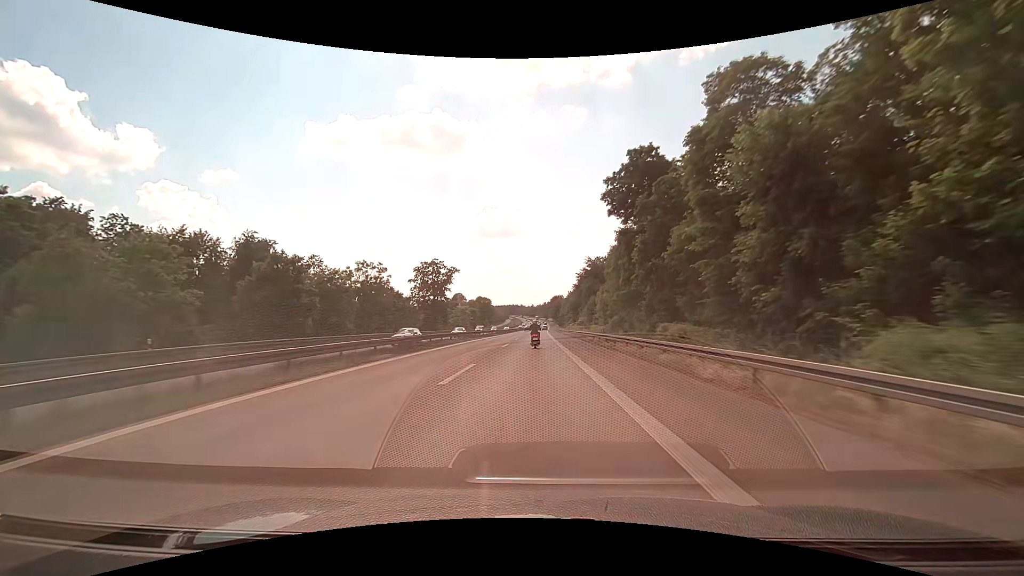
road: motorway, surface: asphalt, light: Day
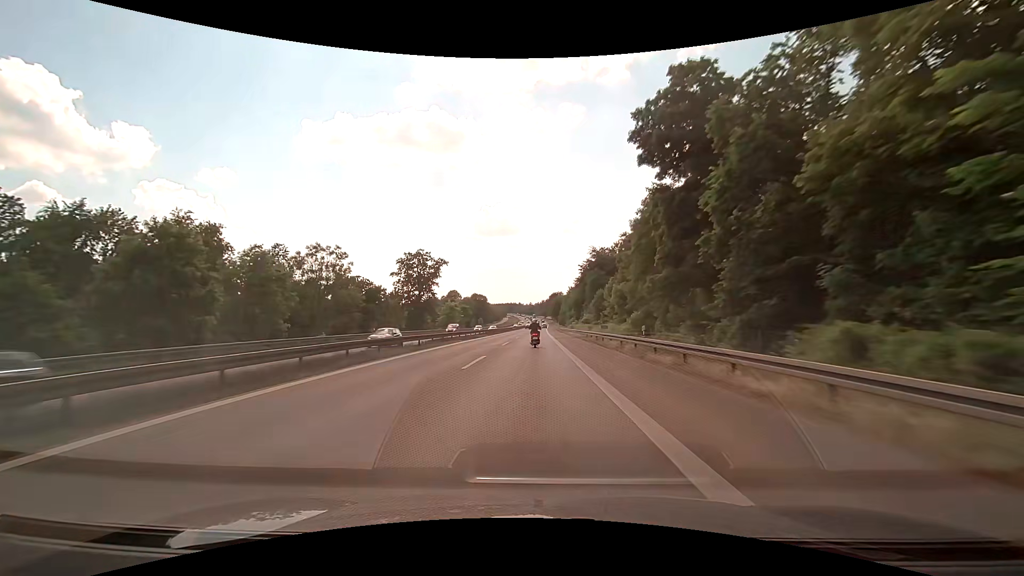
(0.0, +15.0) m; 0°
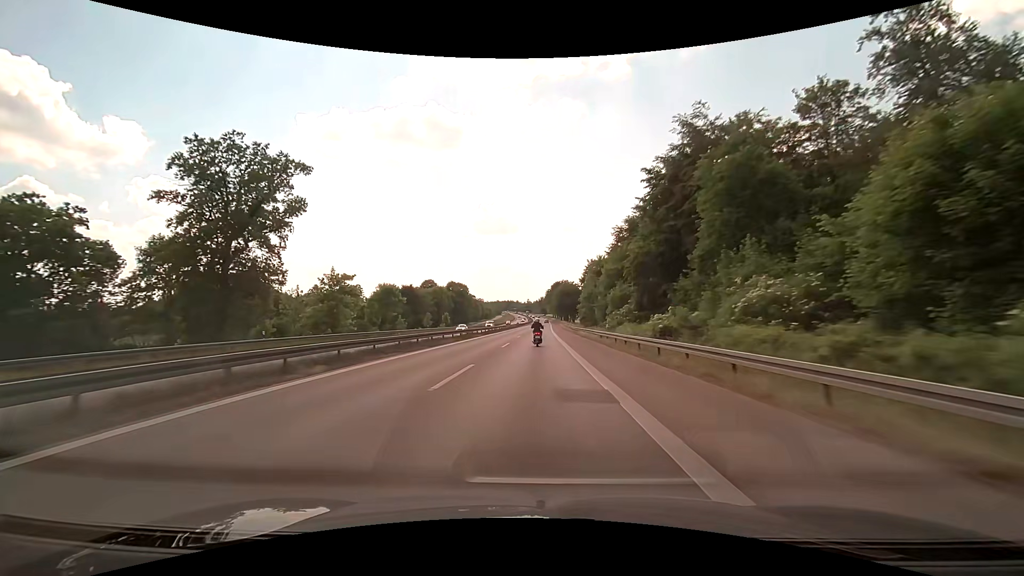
(+0.3, +75.8) m; 0°
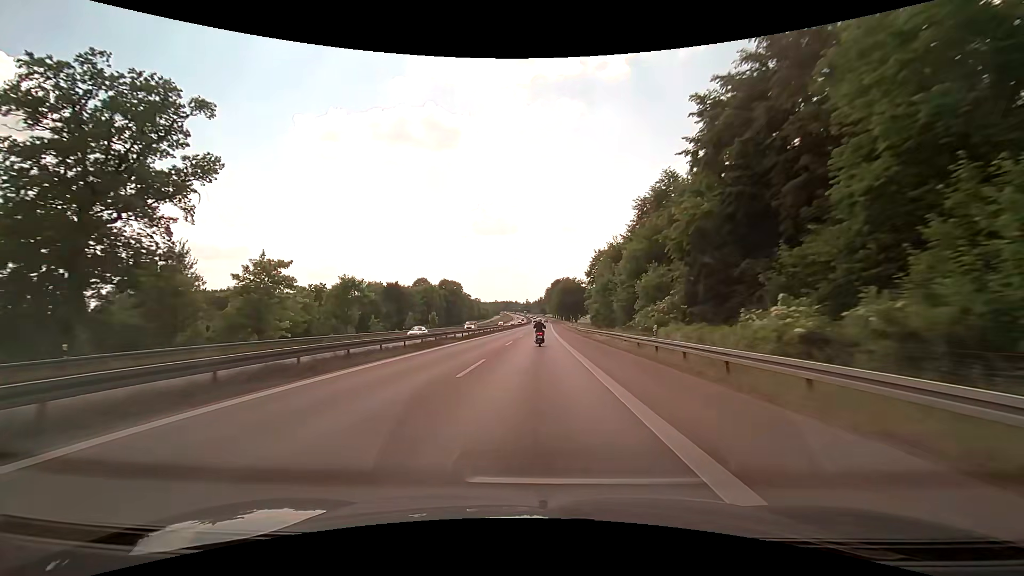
(0.0, +15.3) m; 0°
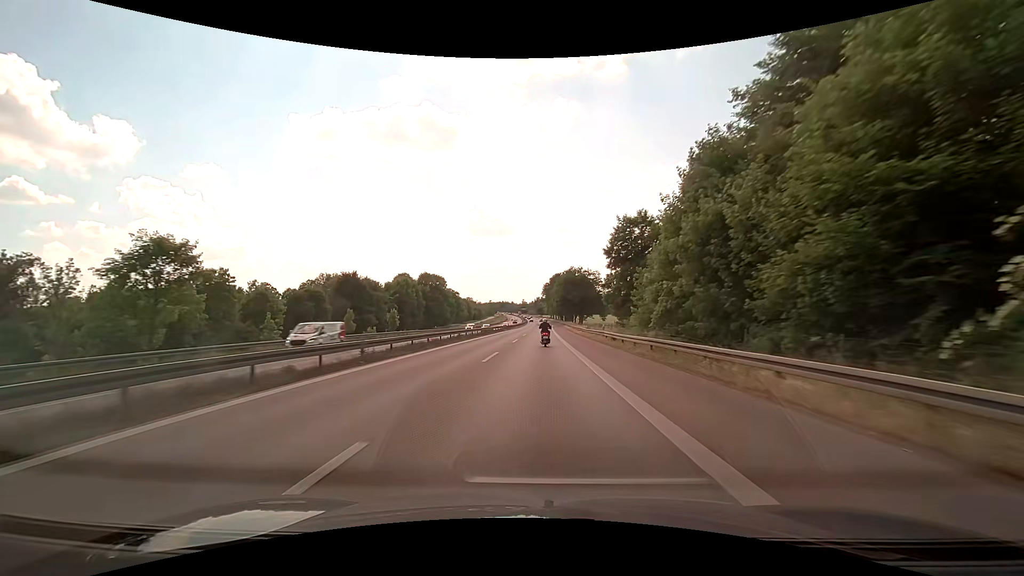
(+0.1, +30.6) m; 0°
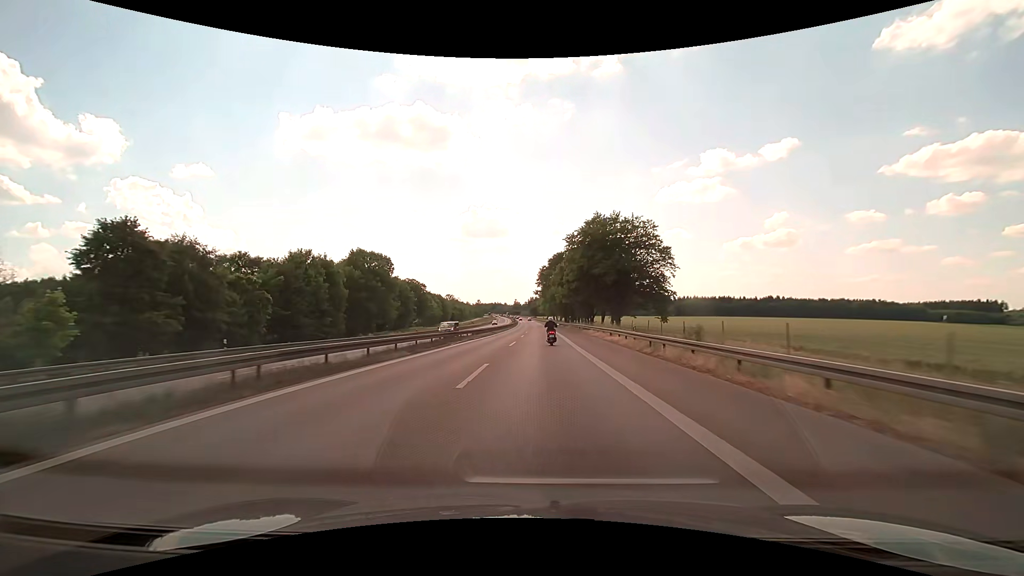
(+0.3, +61.2) m; +1°
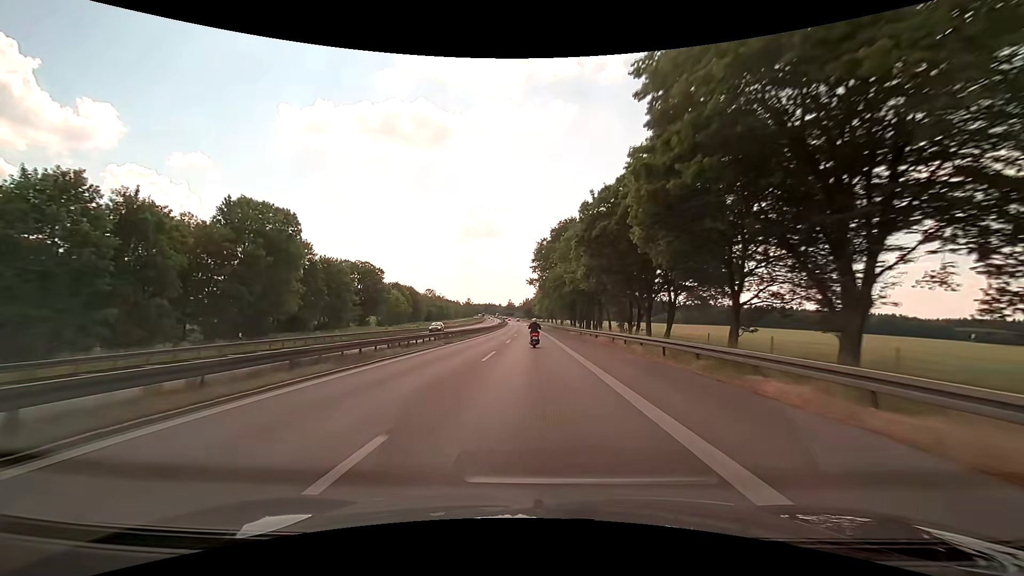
(+0.4, +45.6) m; 0°
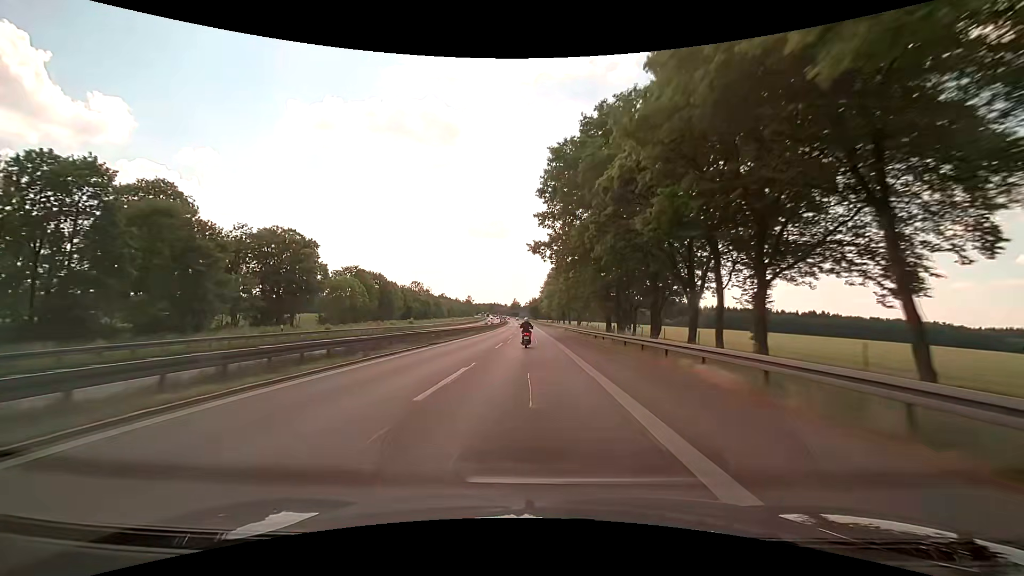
(-0.1, +44.9) m; -1°
(0, +10) (0, +20) (0, +30) (0, +40) (0, +50) (-1, +60) (-1, +70) (-1, +80) (-1, +90) (-2, +100) m
